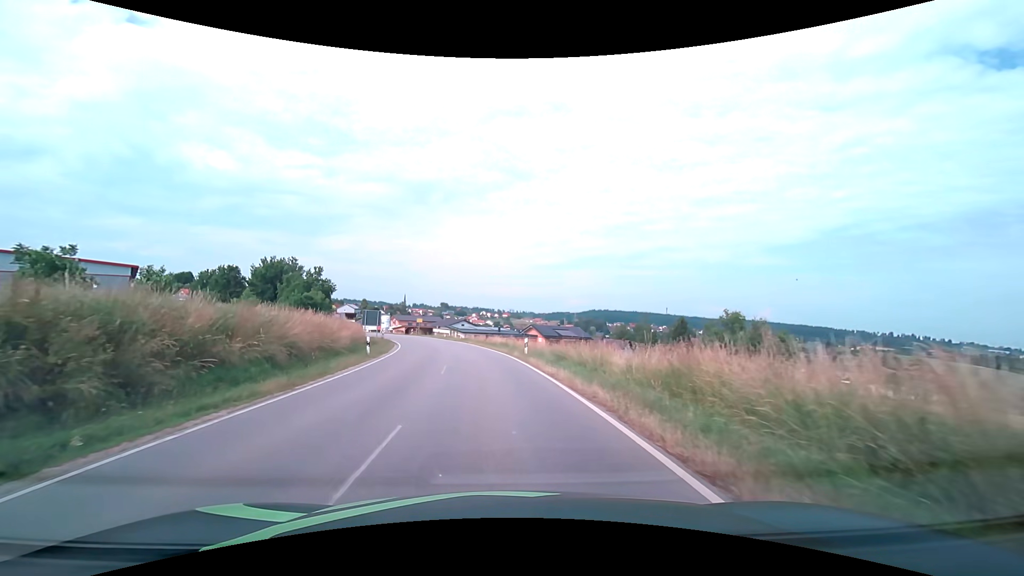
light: Day
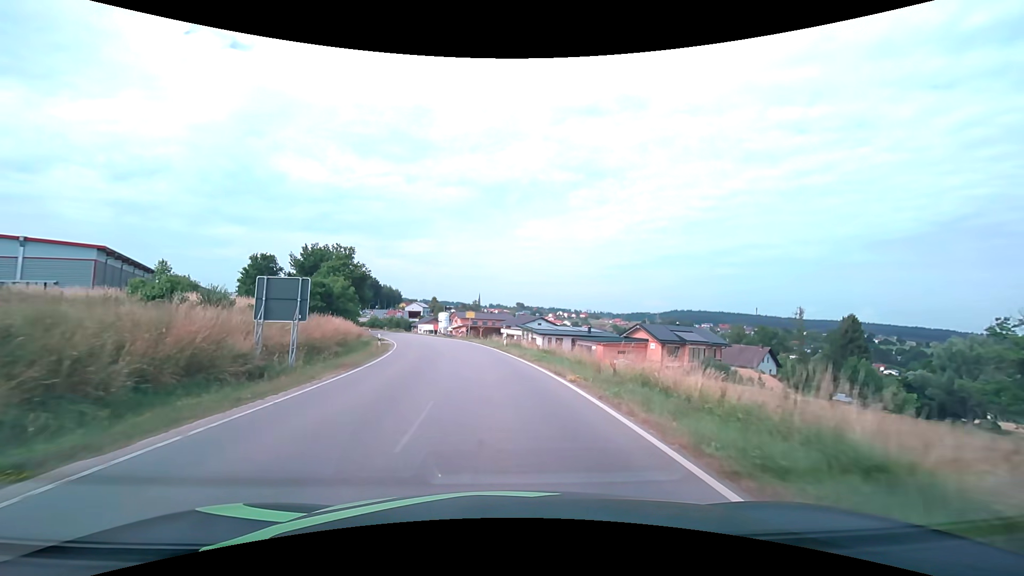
(-2.9, +33.6) m; -9°
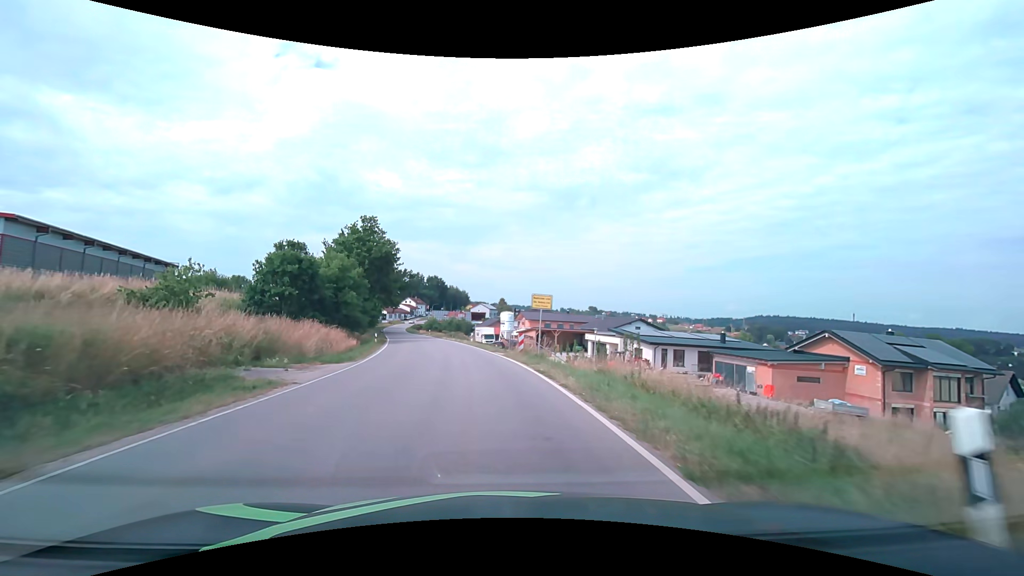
(-1.9, +29.3) m; -8°
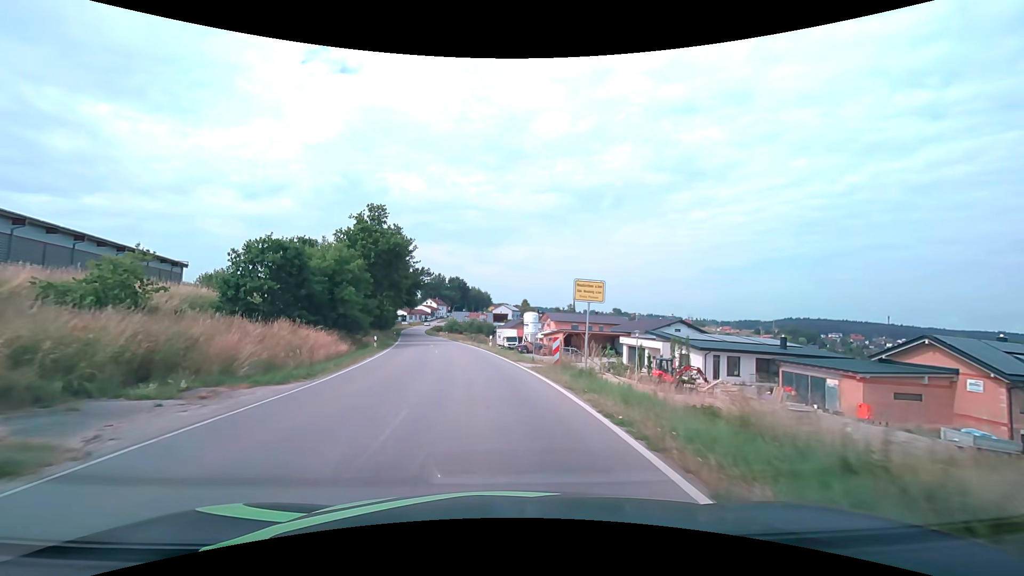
(-0.2, +7.5) m; -2°
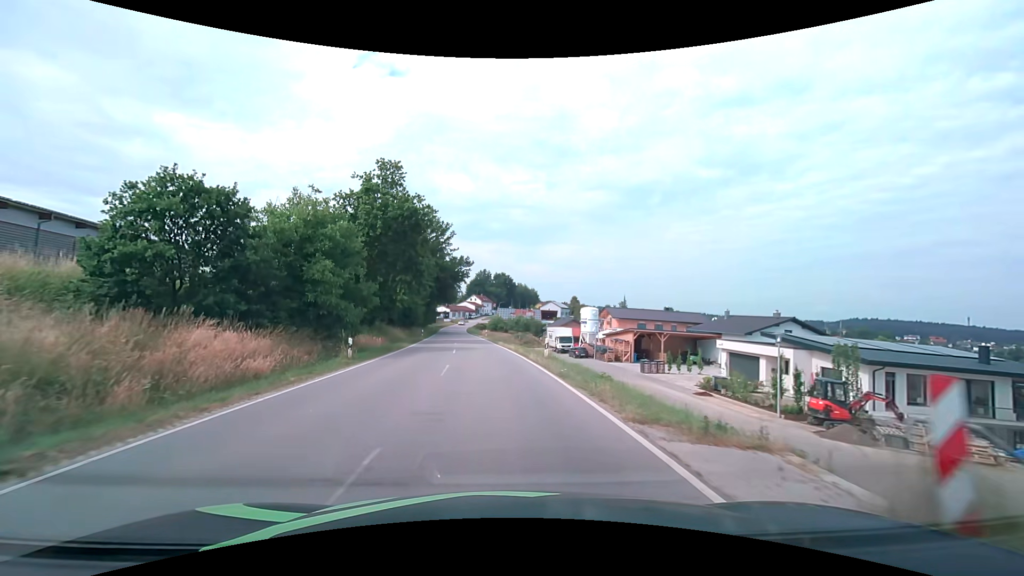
(-0.8, +15.0) m; -6°
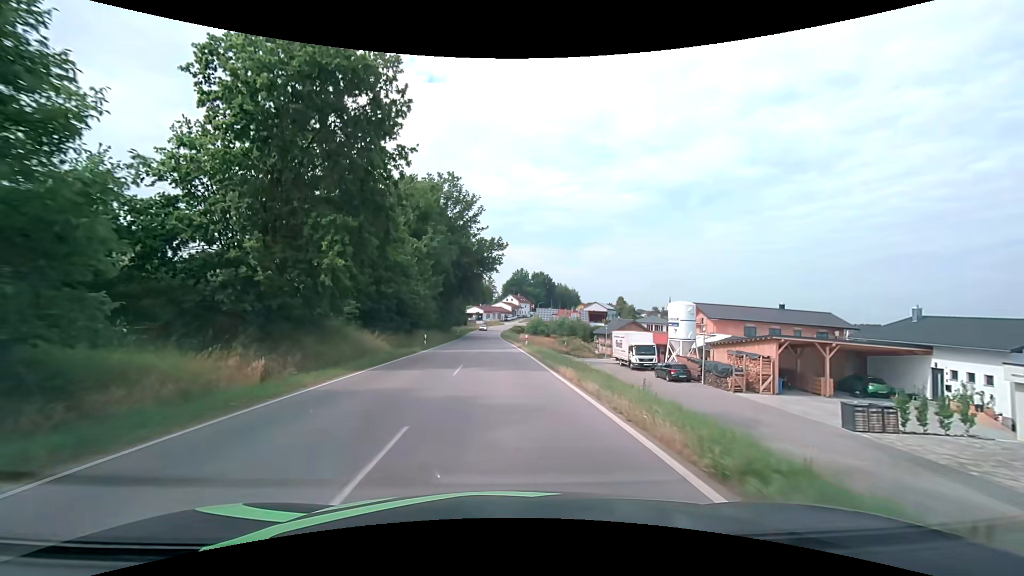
(-1.0, +22.6) m; -4°
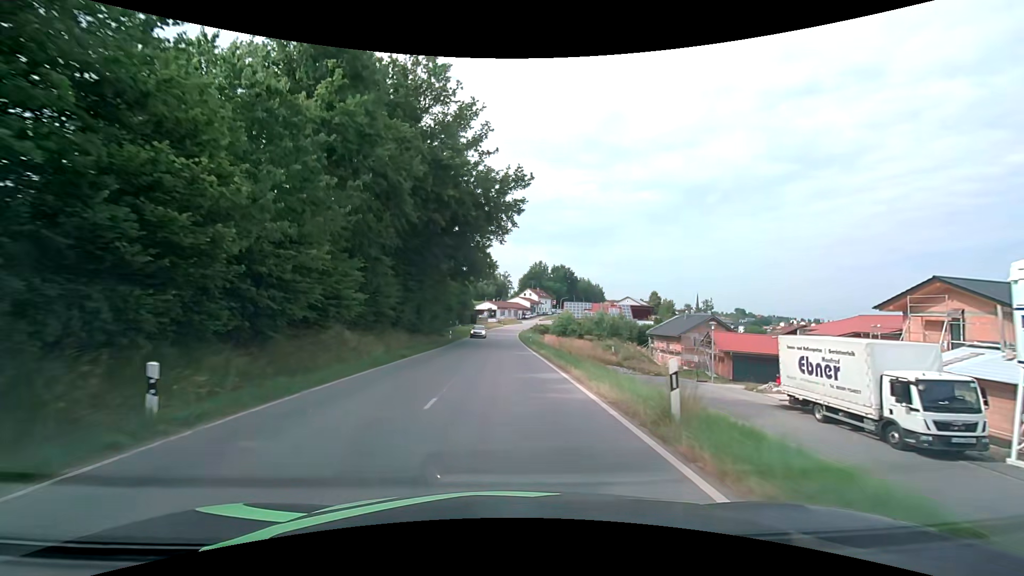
(-0.7, +30.3) m; -2°
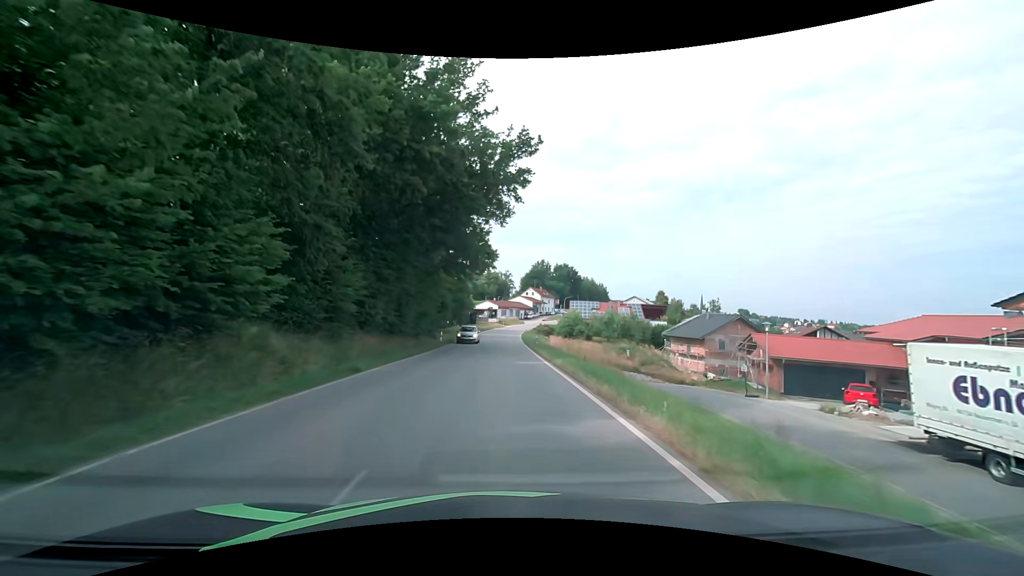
(0.0, +7.6) m; 0°
(0, +10) (0, +20) (0, +30) (0, +40) (0, +50) (0, +60) (0, +70) (+1, +80) (+2, +90) (+3, +100) m
